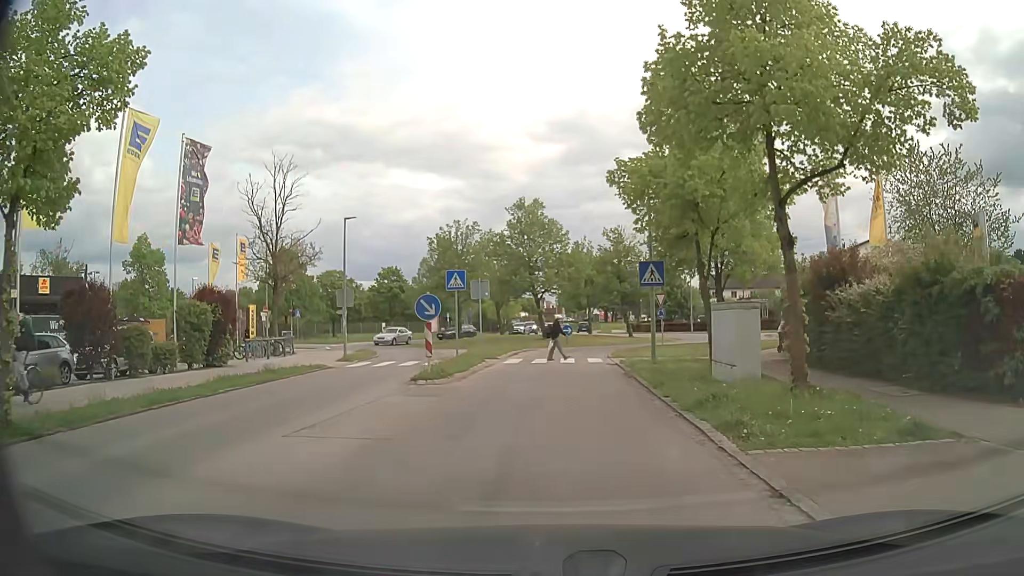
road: residential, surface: asphalt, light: Day
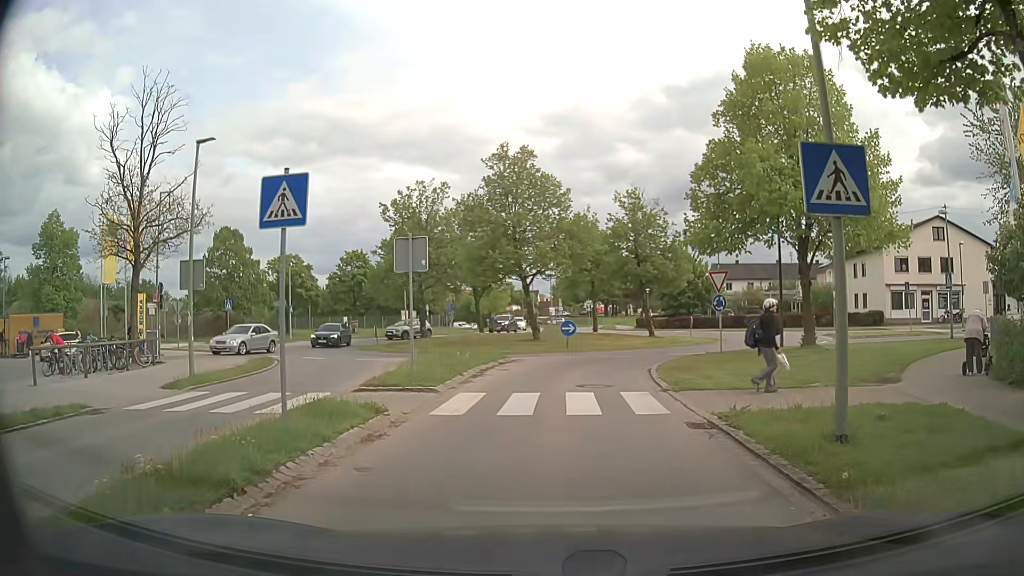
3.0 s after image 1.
(+0.2, +13.1) m; +1°
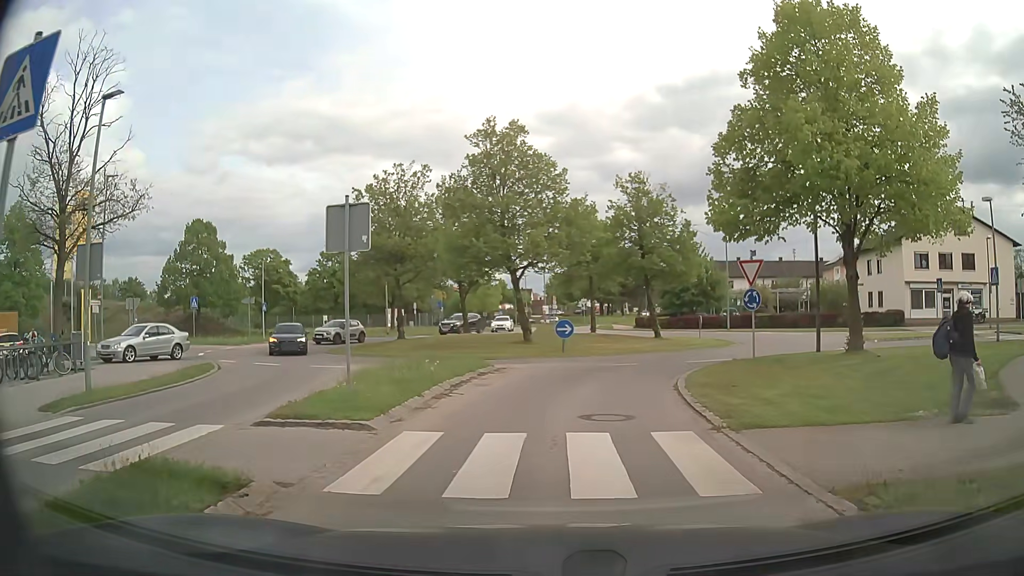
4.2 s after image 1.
(0.0, +4.4) m; 0°
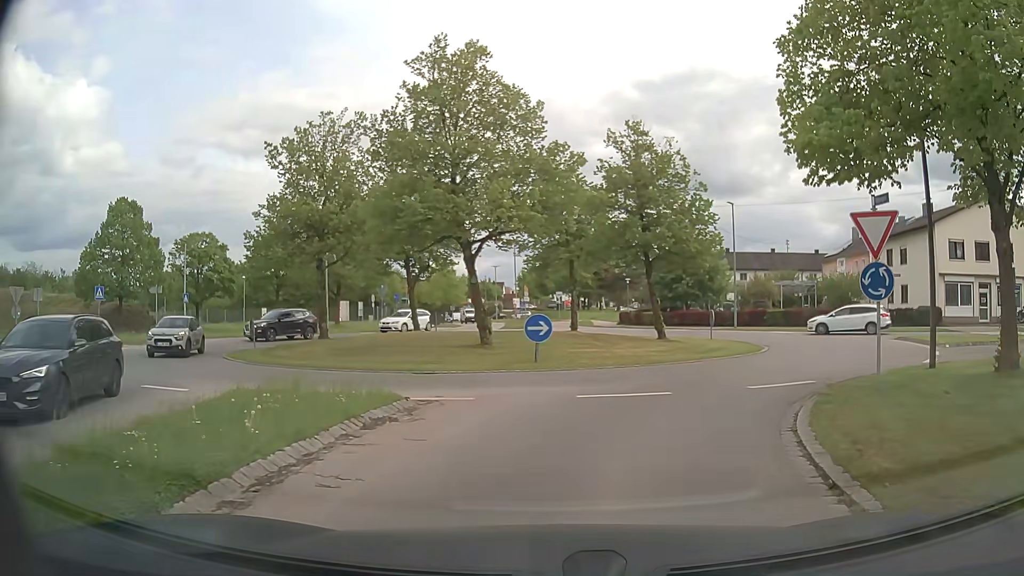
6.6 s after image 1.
(+0.2, +8.5) m; +4°
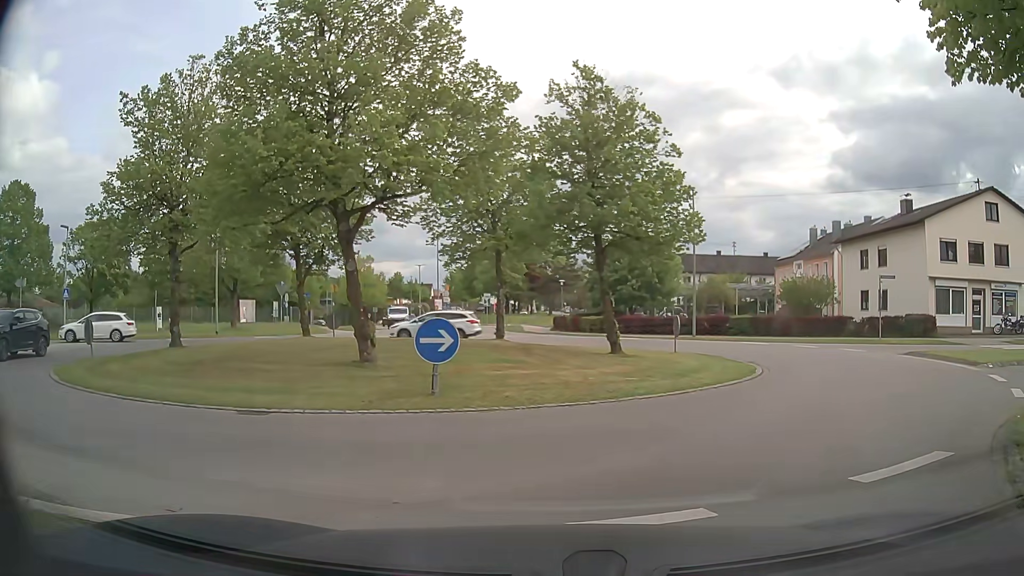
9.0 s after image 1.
(+0.1, +6.5) m; +5°
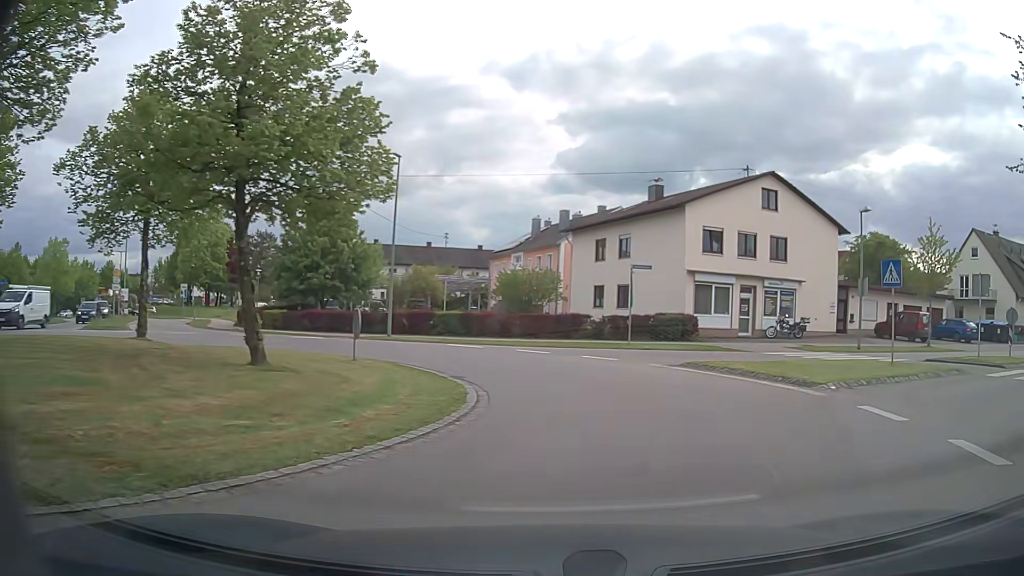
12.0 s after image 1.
(+1.2, +6.8) m; +24°
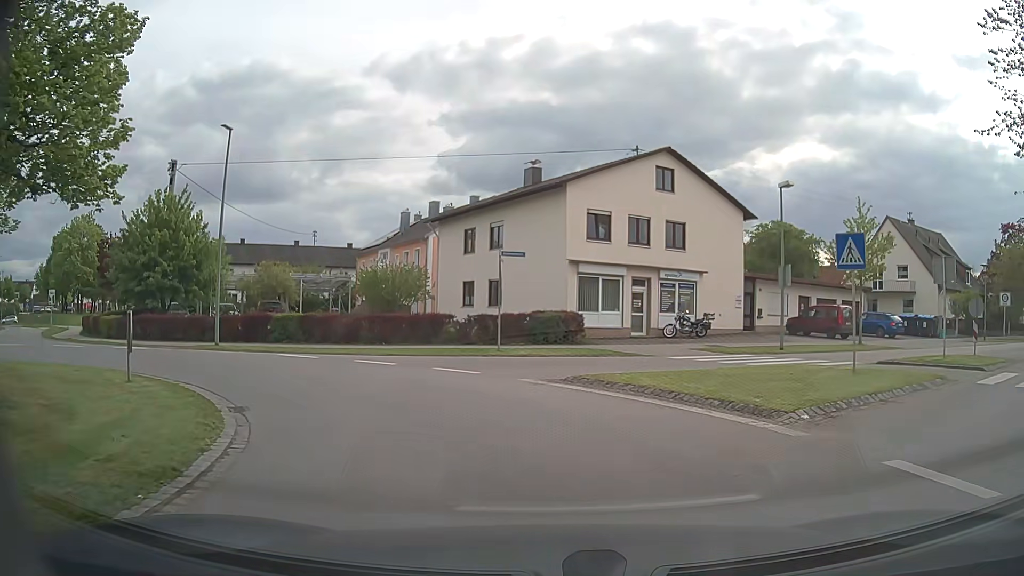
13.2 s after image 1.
(+0.7, +5.1) m; +12°
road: tertiary
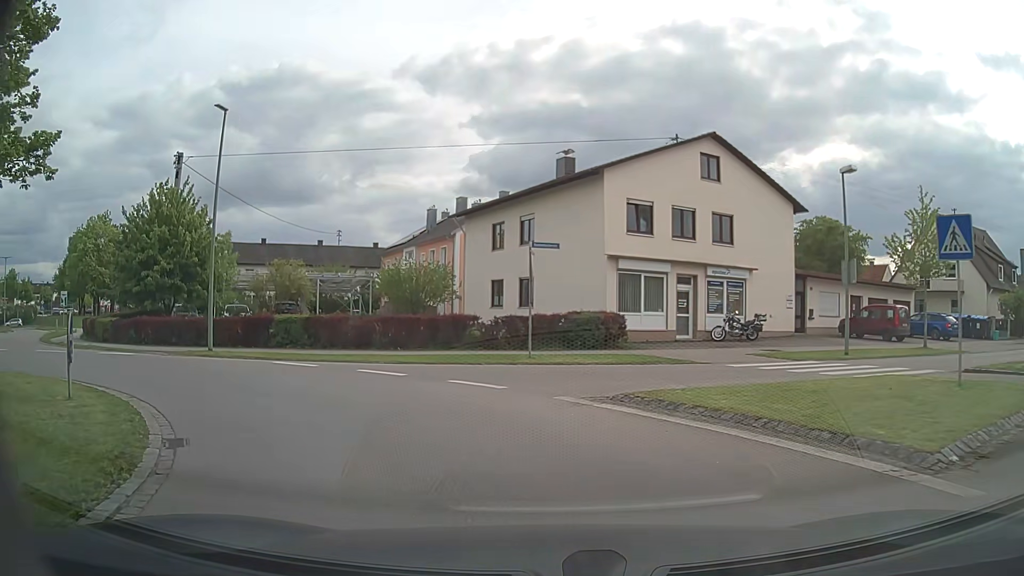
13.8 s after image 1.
(-0.1, +2.9) m; -4°
